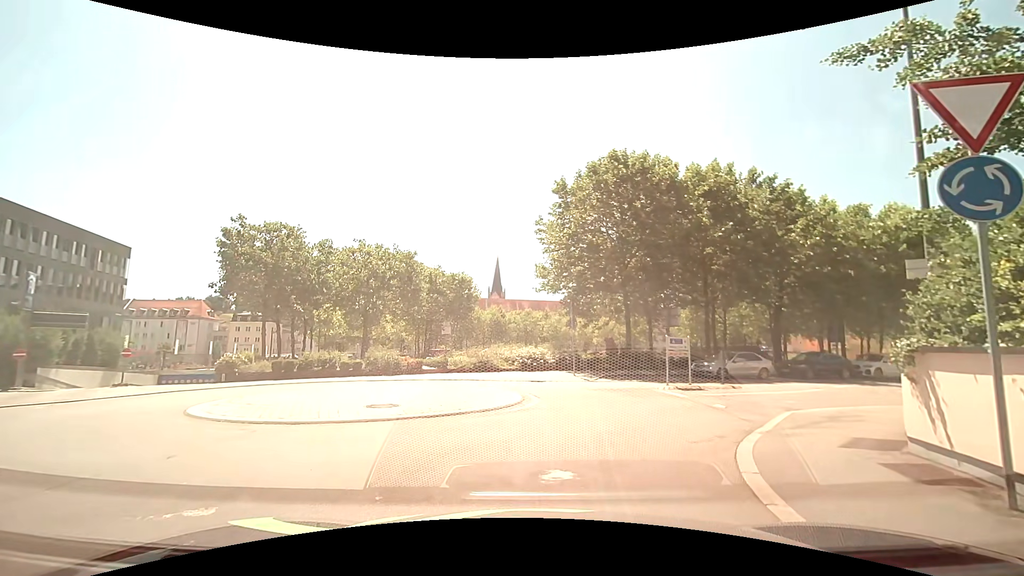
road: residential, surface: asphalt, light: Day
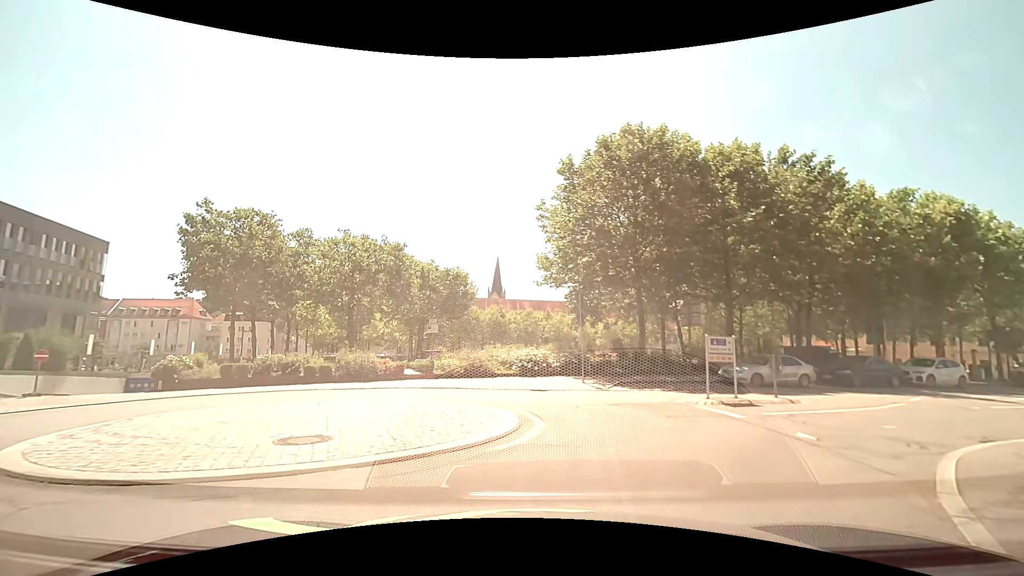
(0.0, +4.0) m; -1°
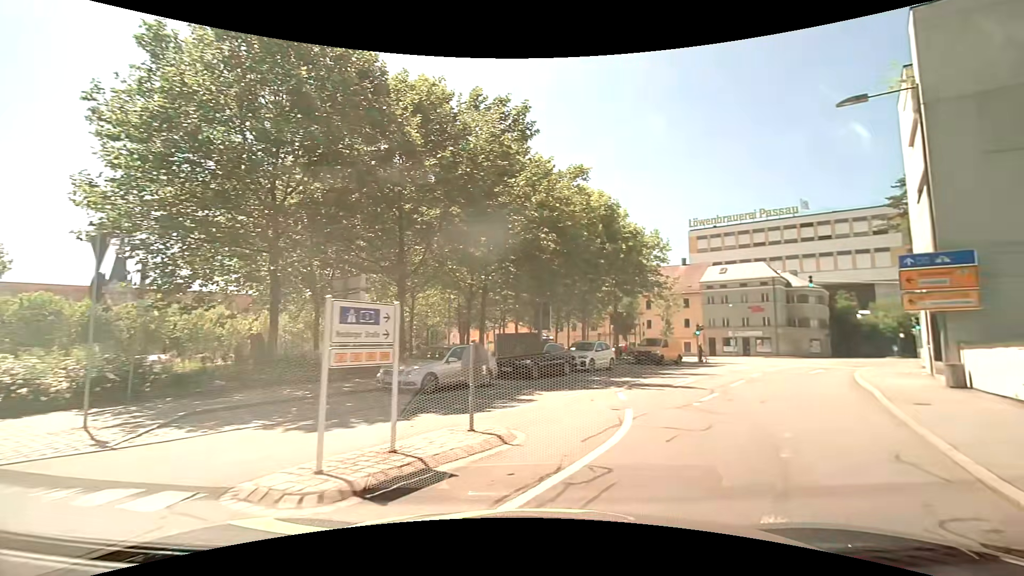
(+2.4, +8.9) m; +38°
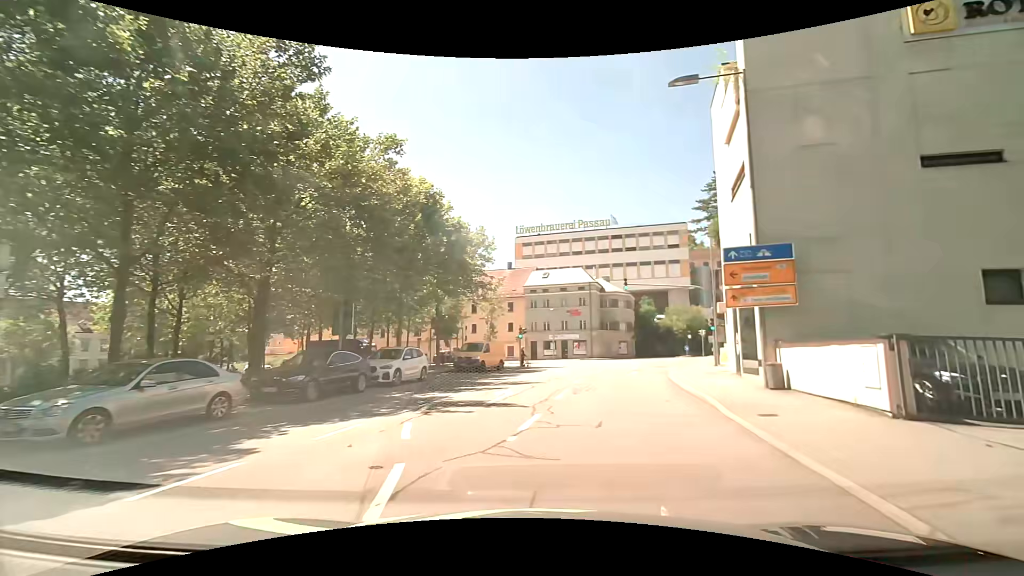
(+0.7, +4.4) m; +18°
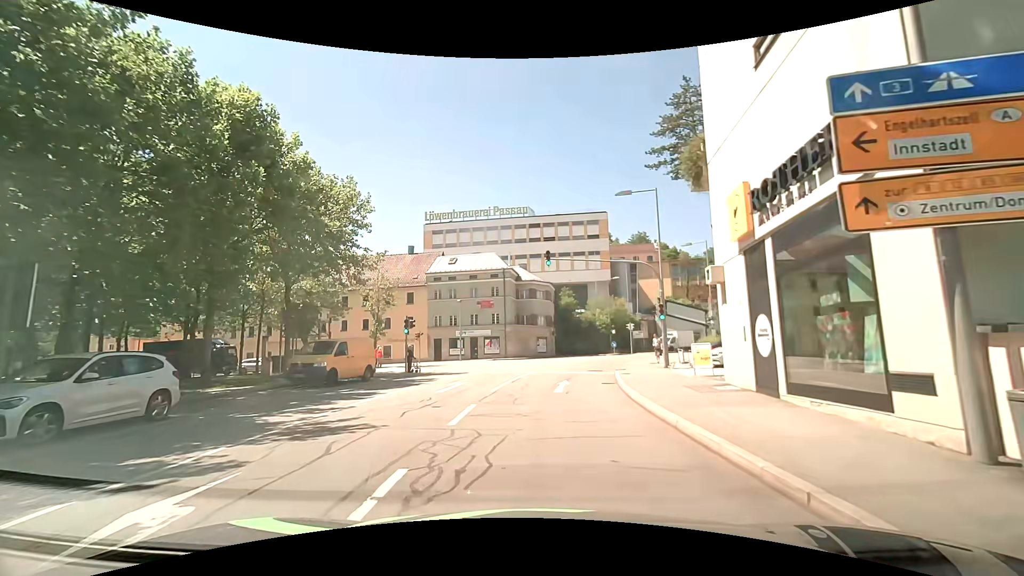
(+1.2, +10.7) m; +9°
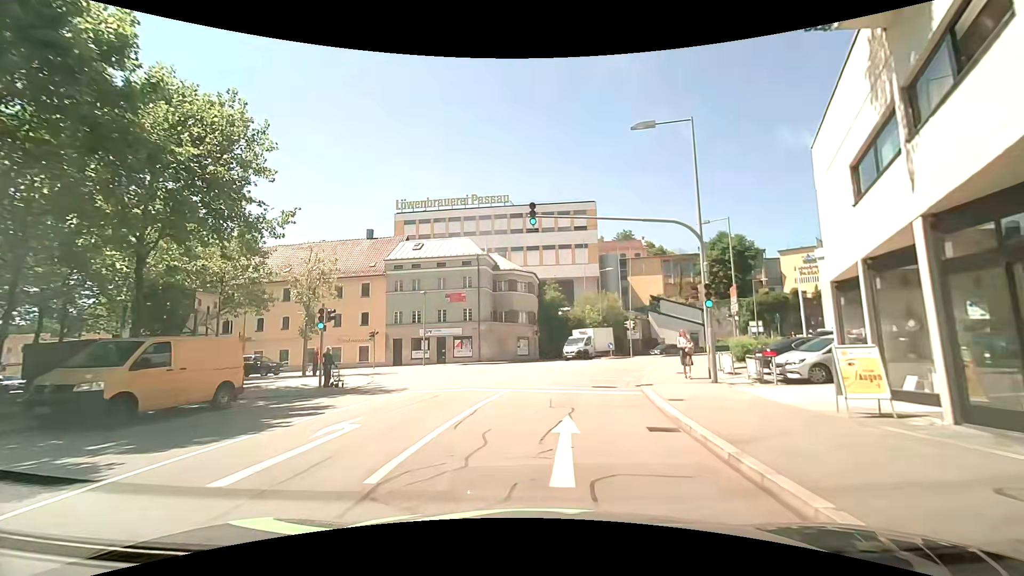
(+0.1, +9.6) m; +1°
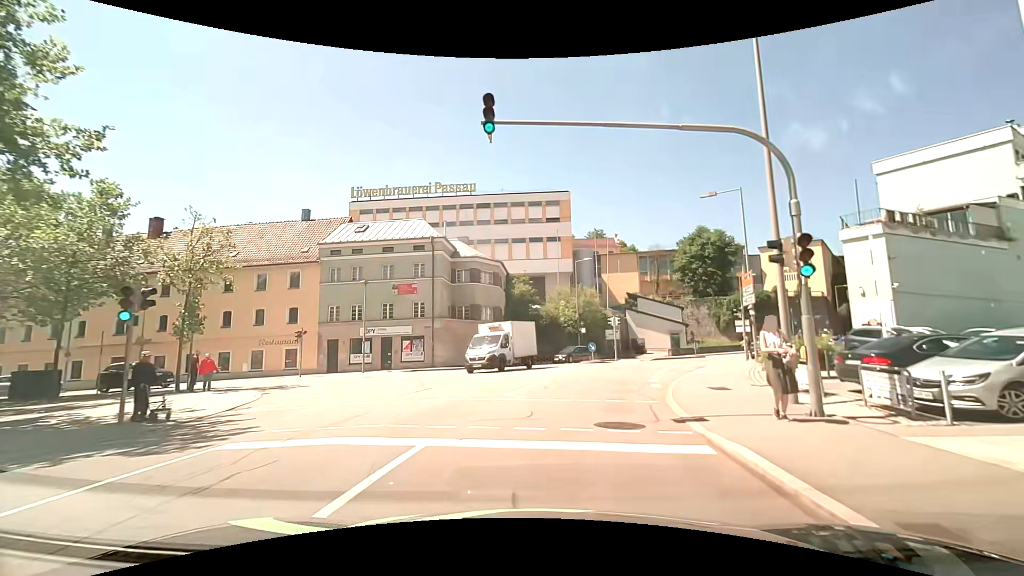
(+0.3, +8.1) m; +4°
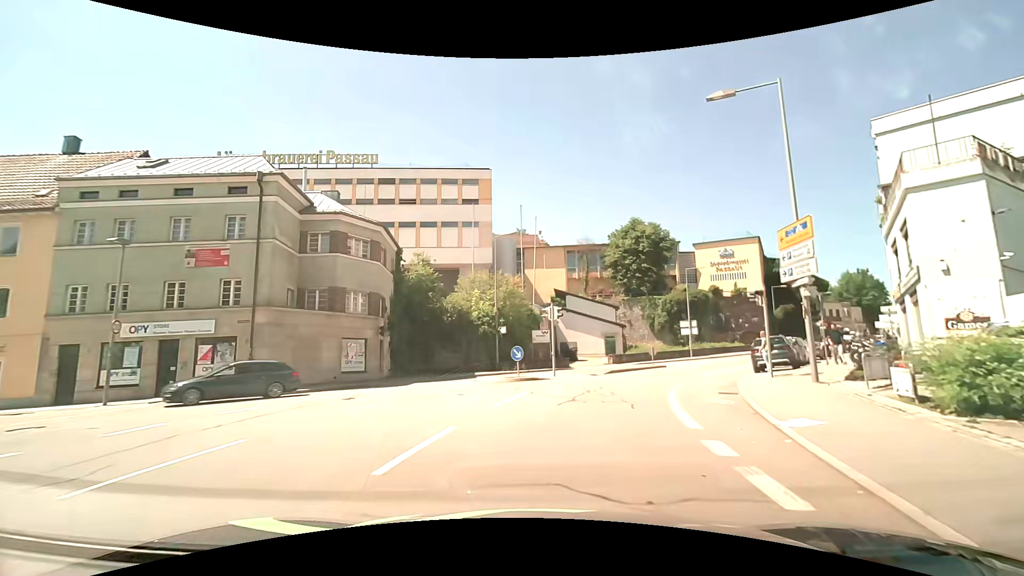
(+1.2, +14.2) m; +9°
(+1, +10) (+3, +20) (+7, +29) (+12, +38) (+17, +46) (+23, +54) (+30, +62) (+36, +69) (+43, +77) (+49, +85) m
